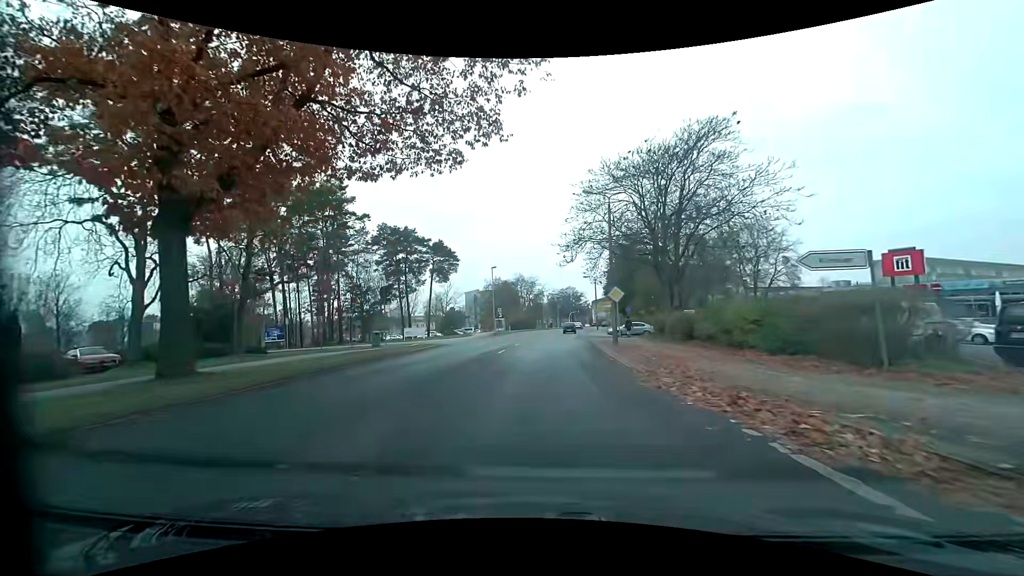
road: tertiary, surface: asphalt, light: Day
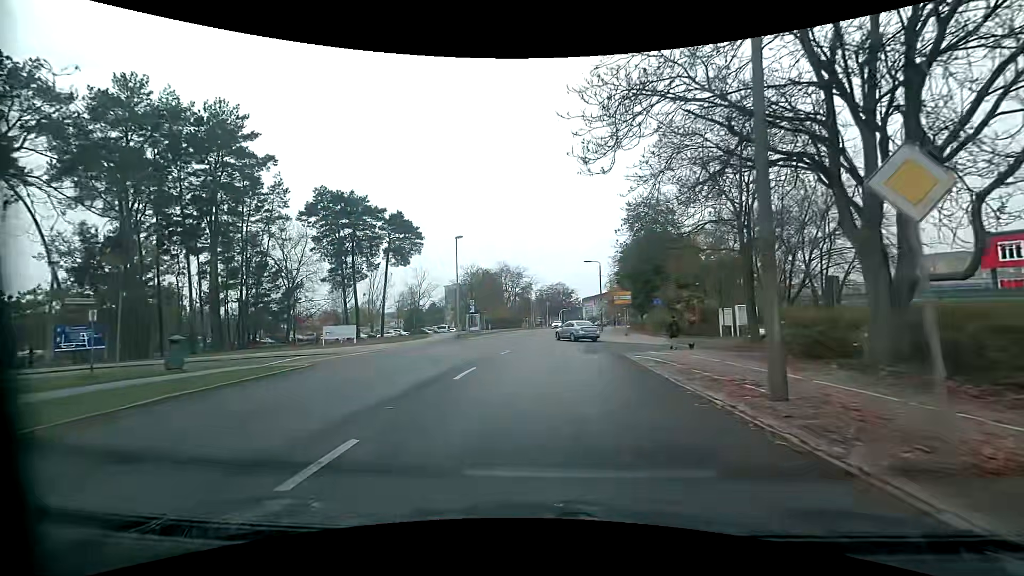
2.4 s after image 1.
(0.0, +19.7) m; +1°
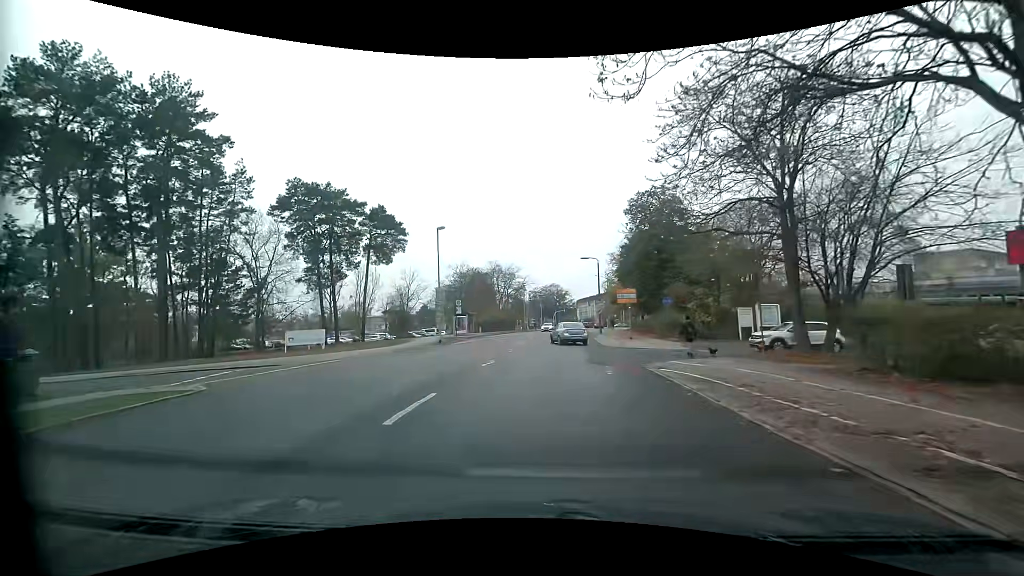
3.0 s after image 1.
(+0.1, +4.9) m; +1°
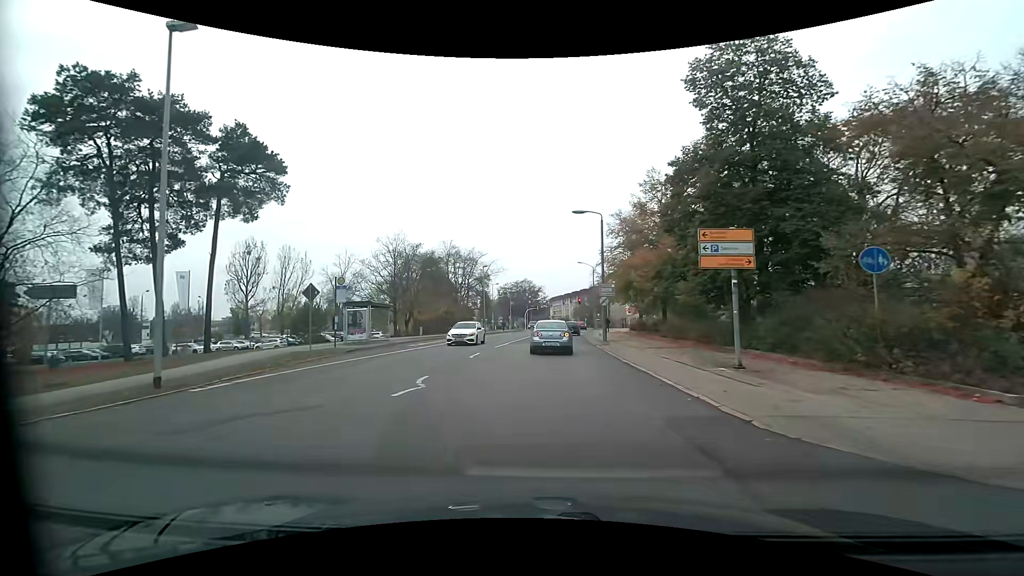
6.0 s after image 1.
(+0.7, +24.0) m; +4°
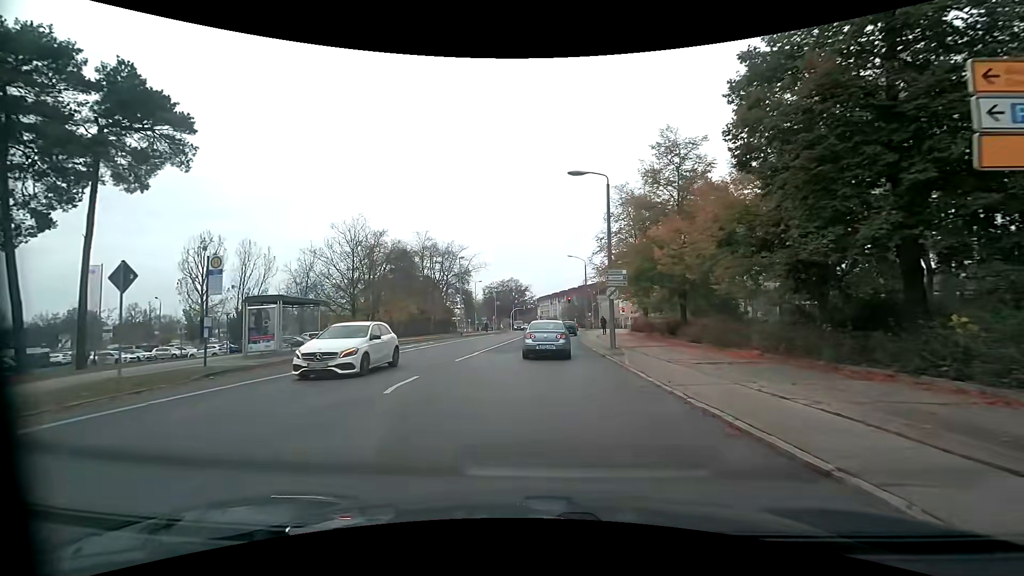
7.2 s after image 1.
(+0.1, +8.9) m; +1°
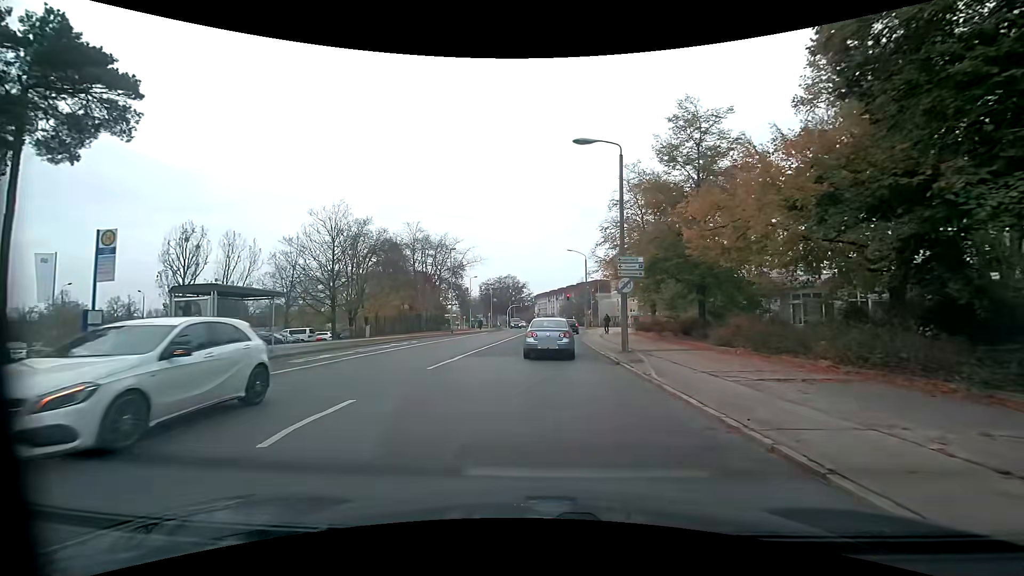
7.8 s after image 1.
(0.0, +4.1) m; 0°
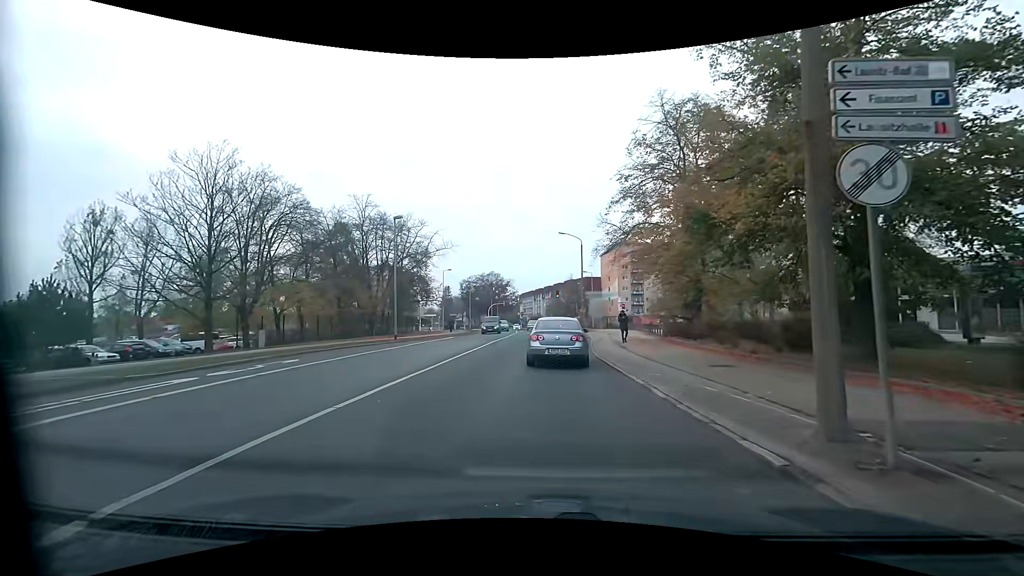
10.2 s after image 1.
(+0.2, +14.7) m; +1°
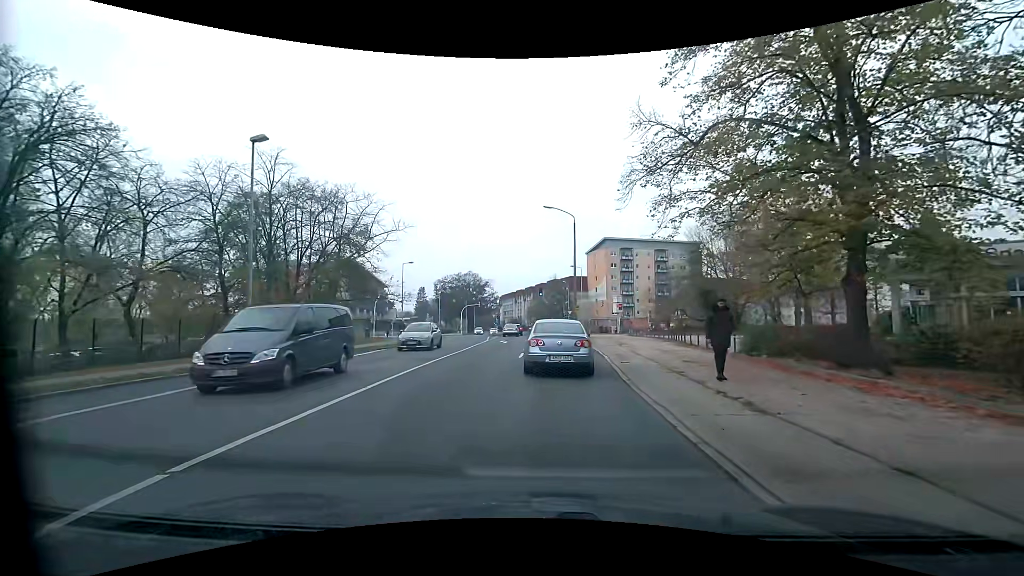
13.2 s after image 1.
(+0.3, +14.8) m; +2°
(0, +10) (+1, +20) (+1, +30) (+1, +40) (+1, +50) (+1, +60) (+1, +70) (+1, +80) (0, +90) (-1, +100) m
